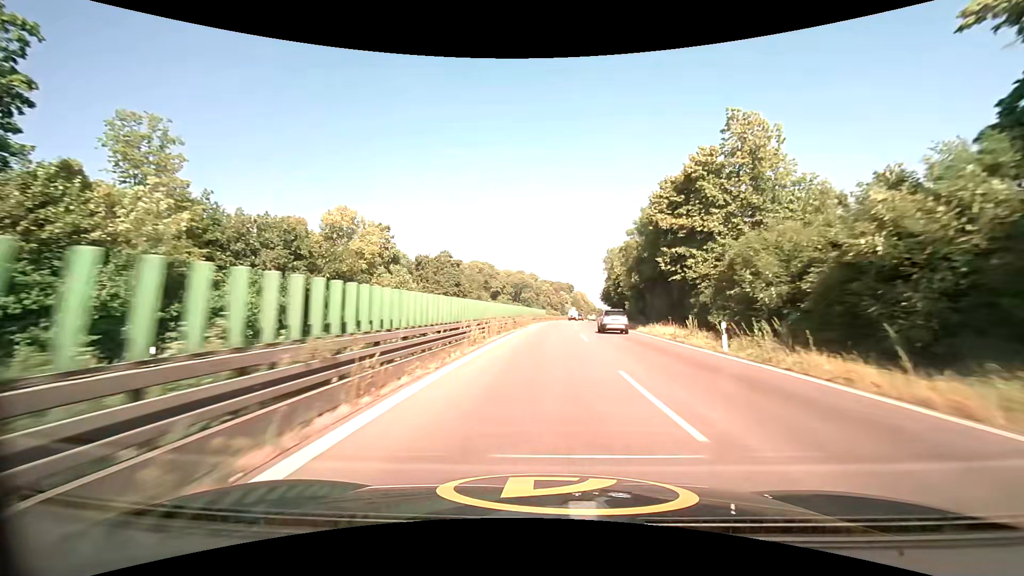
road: trunk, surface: asphalt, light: Day
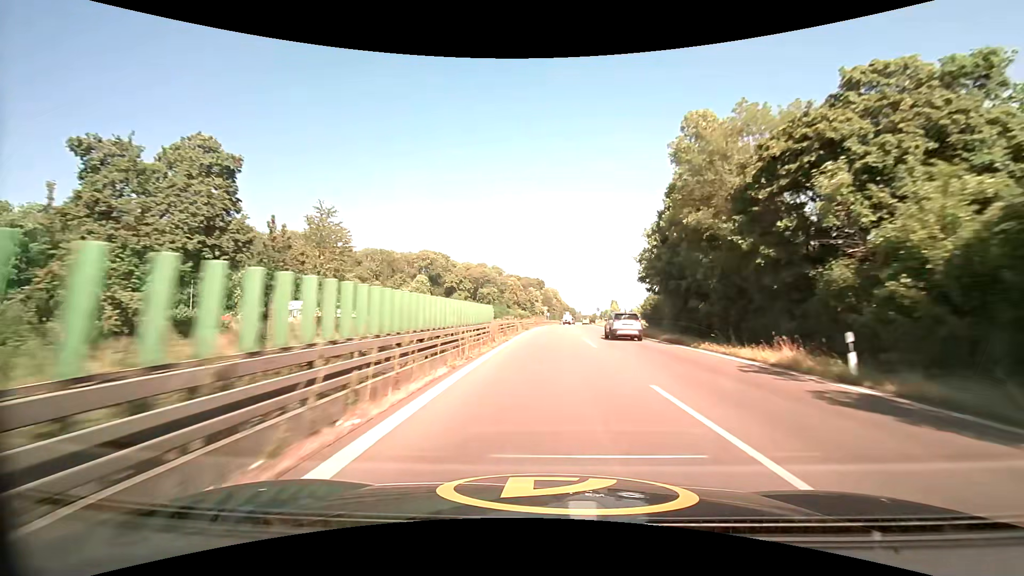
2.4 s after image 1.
(+1.8, +55.5) m; +4°
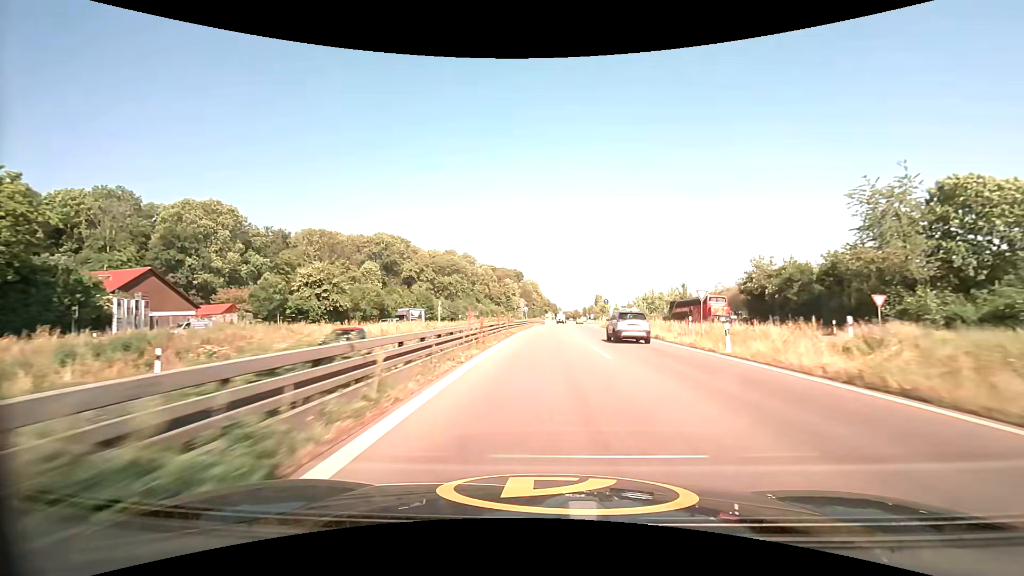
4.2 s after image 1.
(+0.9, +41.7) m; +2°
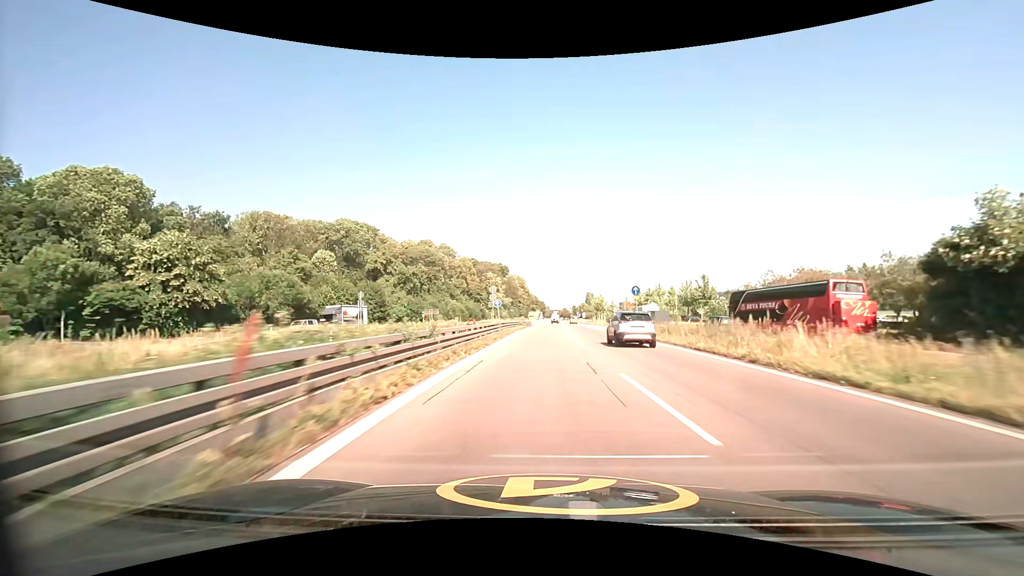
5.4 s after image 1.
(+0.5, +28.0) m; +2°
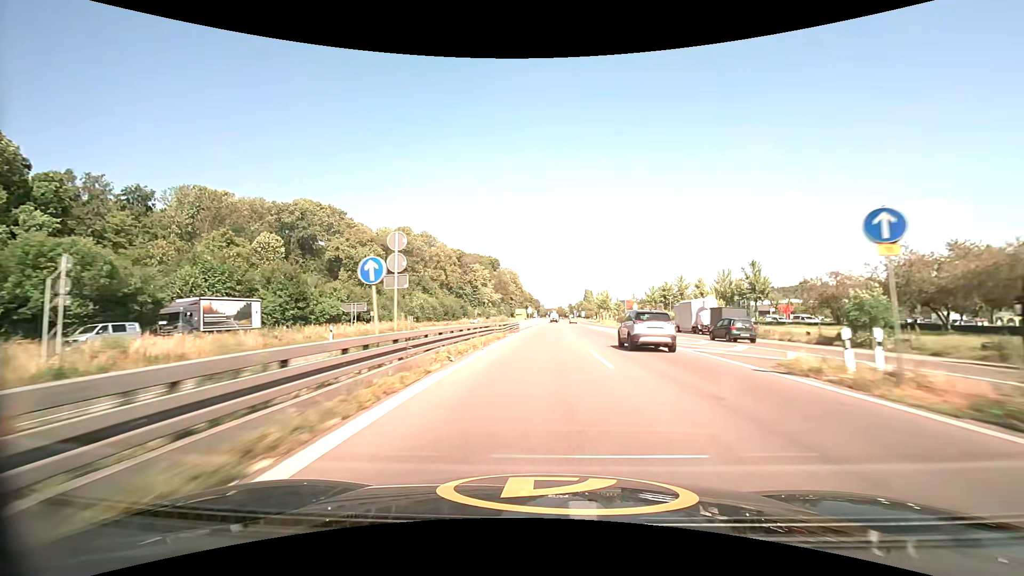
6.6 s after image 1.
(+0.1, +28.3) m; +1°
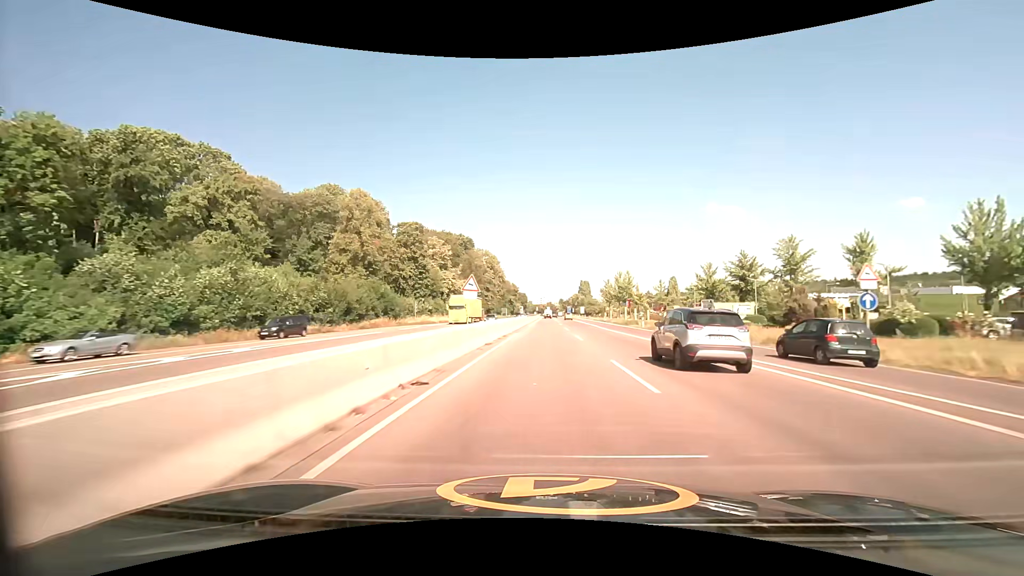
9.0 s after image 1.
(+0.6, +57.5) m; +1°
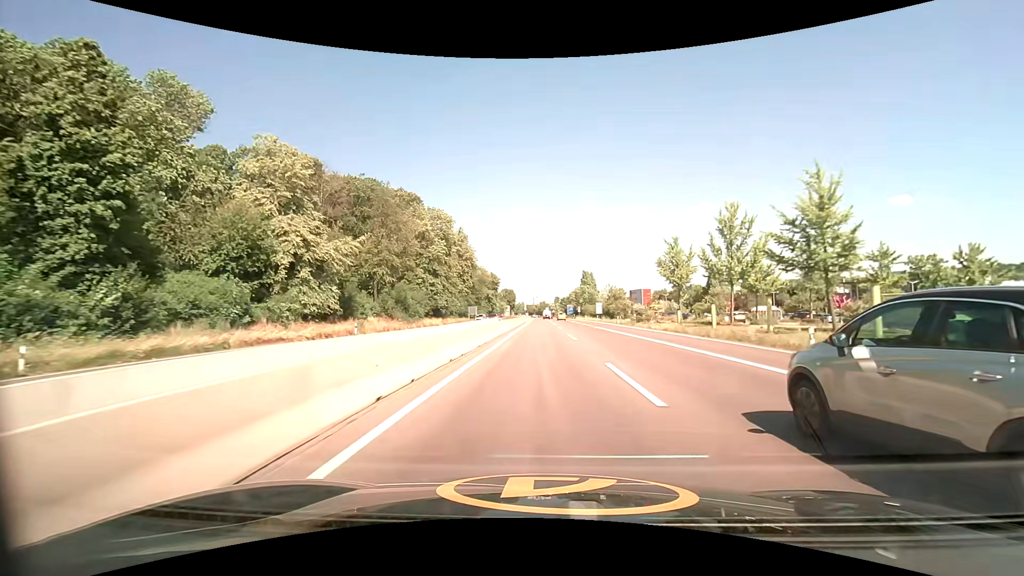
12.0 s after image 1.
(+0.8, +73.2) m; +1°
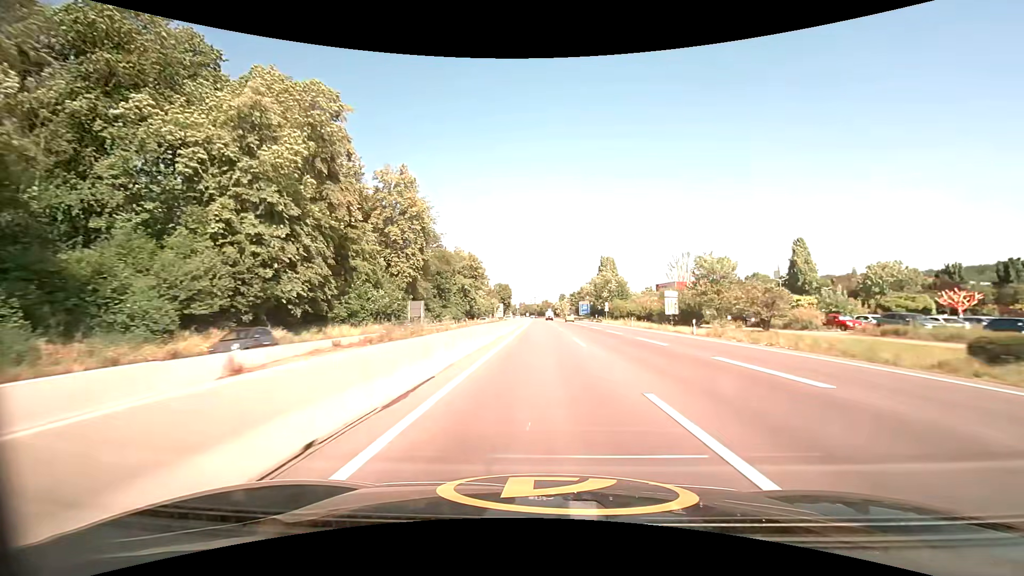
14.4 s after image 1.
(-0.1, +58.9) m; 0°
(0, +10) (0, +20) (0, +30) (0, +40) (0, +50) (0, +60) (0, +70) (0, +80) (0, +90) (0, +100) m
